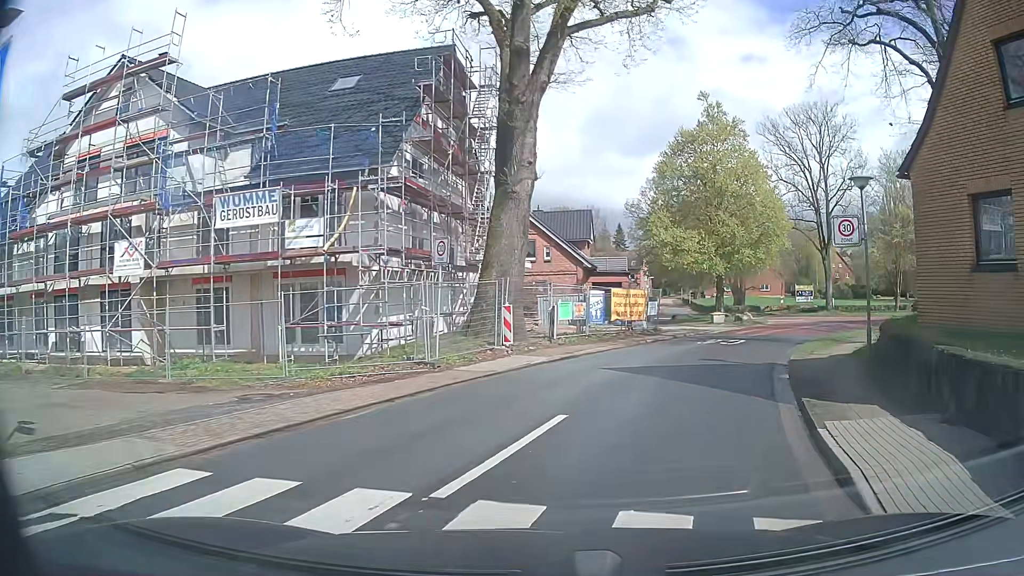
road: tertiary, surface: asphalt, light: Day
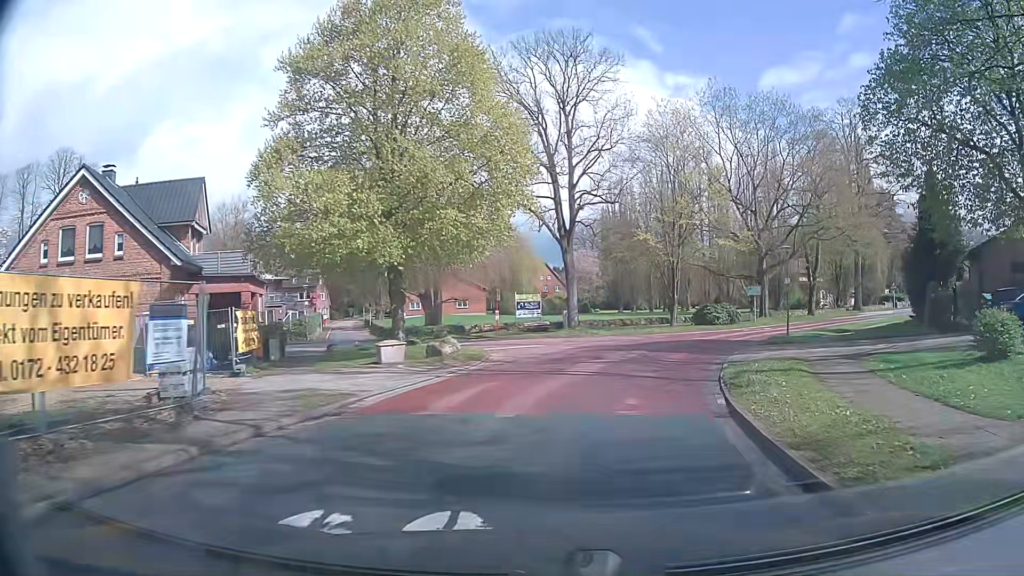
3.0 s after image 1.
(+5.2, +21.5) m; +26°
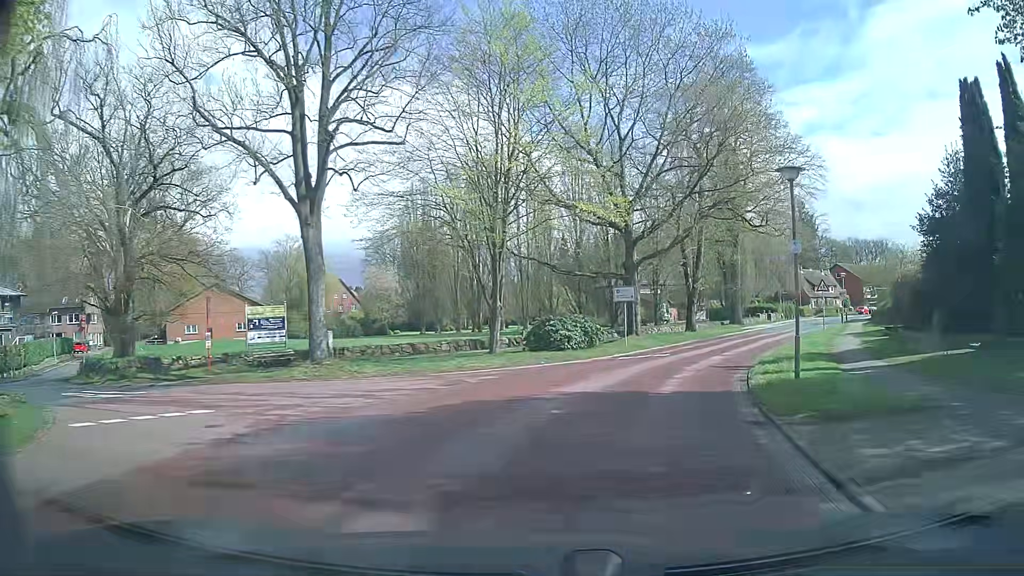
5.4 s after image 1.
(+2.7, +19.0) m; +15°
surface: paving_stones
(+1, +10) (+4, +19) (+8, +28) (+13, +37) (+18, +46) (+23, +54) (+28, +63) (+34, +72) (+39, +80) (+45, +88) m
